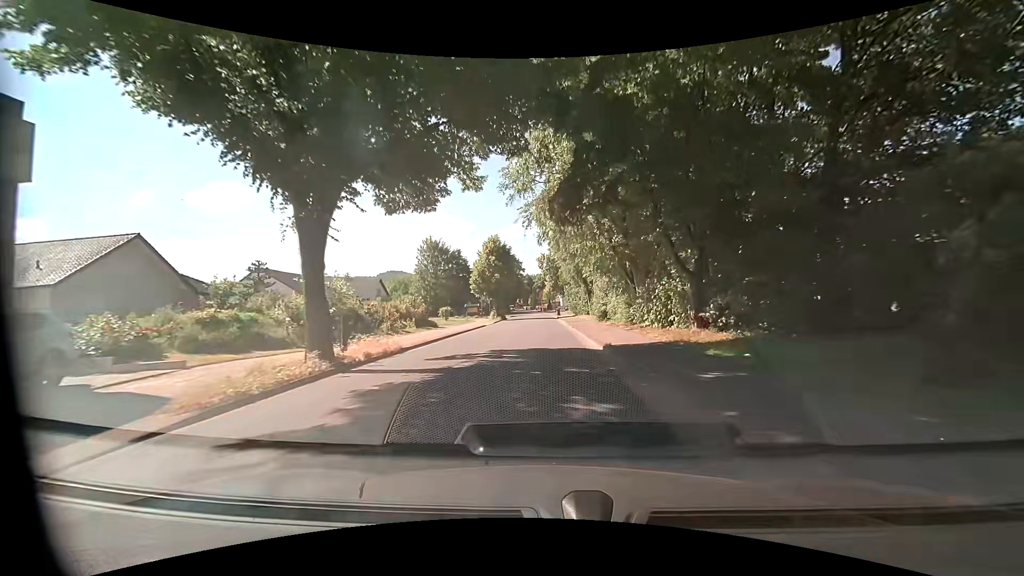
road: unclassified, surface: asphalt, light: Day
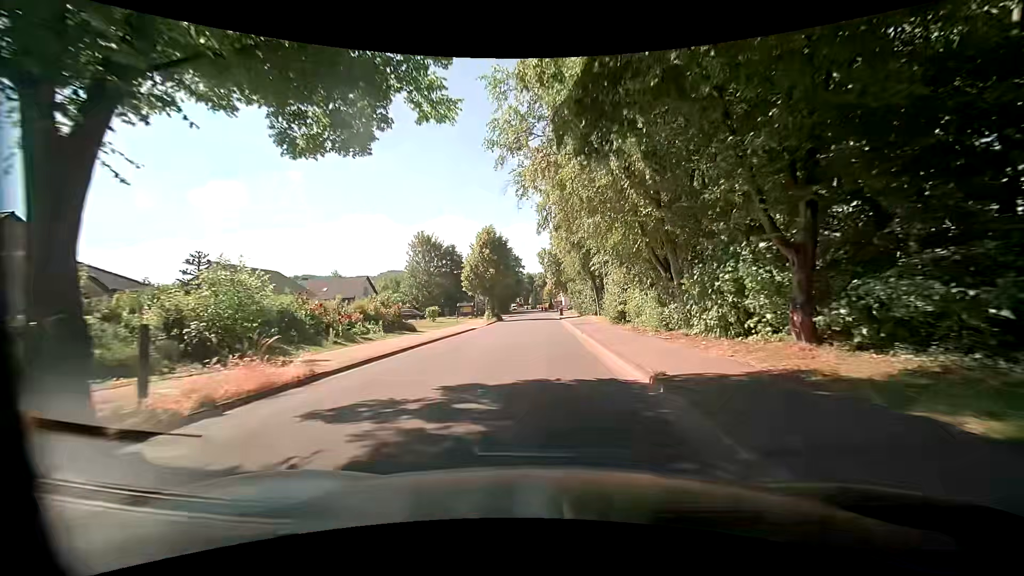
(0.0, +7.0) m; 0°
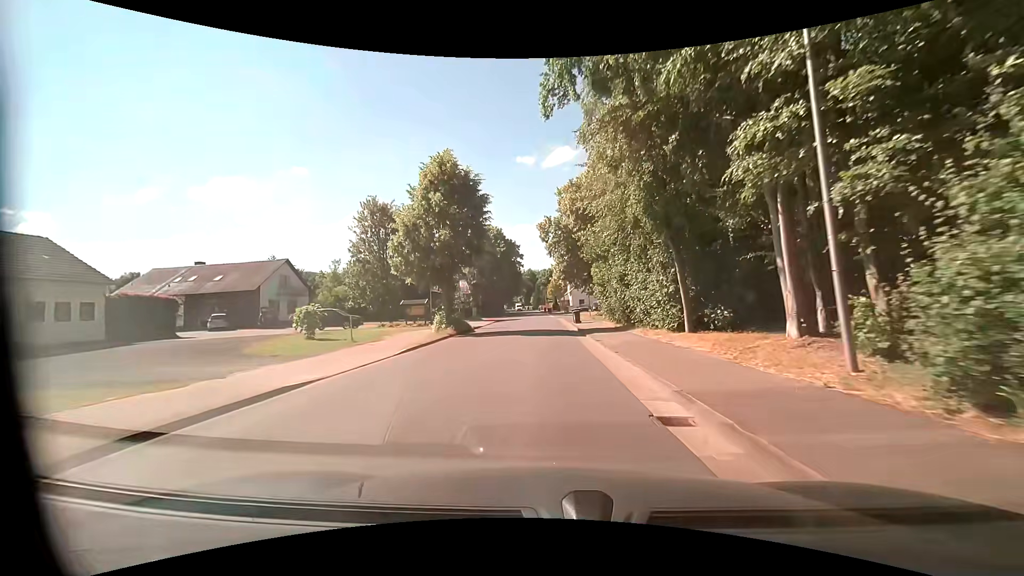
(+0.1, +27.2) m; +1°
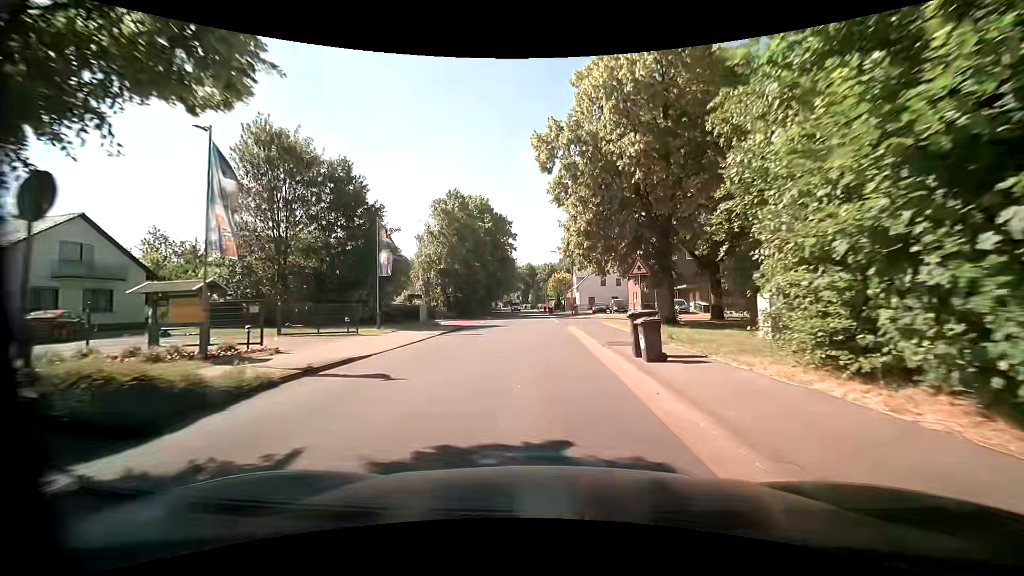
(-0.4, +25.5) m; -1°
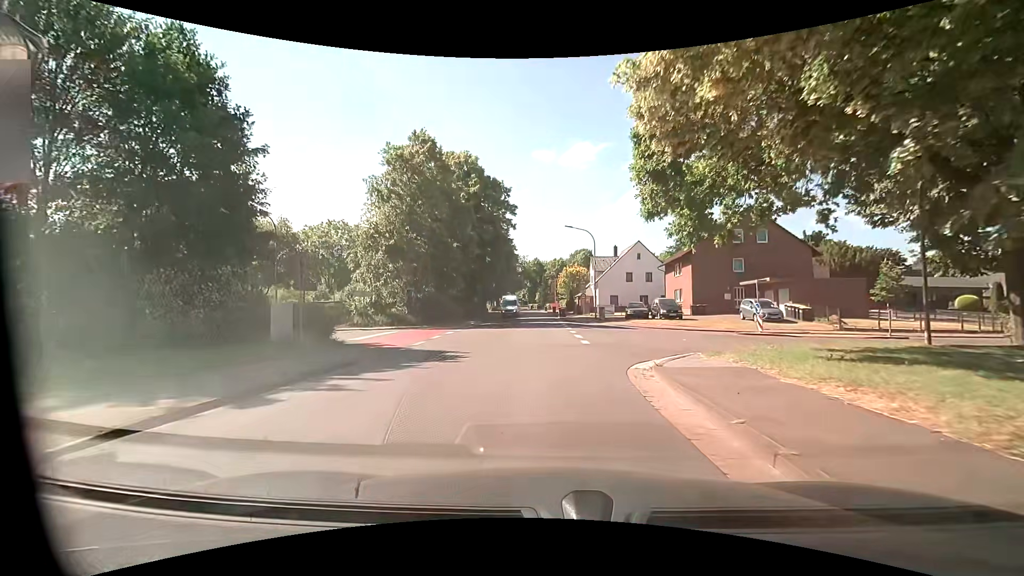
(-0.2, +19.9) m; -1°
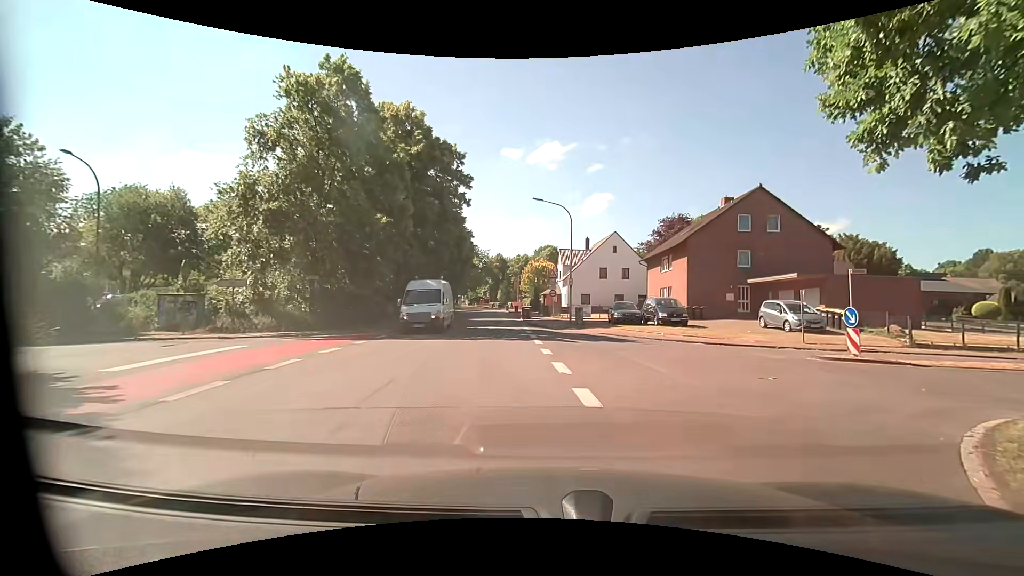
(+0.2, +10.6) m; +3°
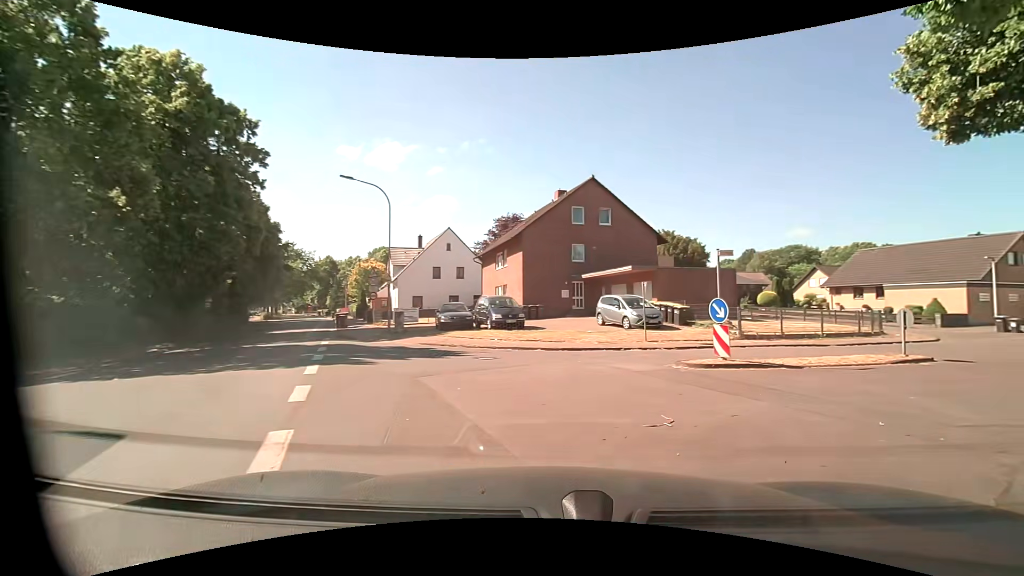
(+0.8, +5.5) m; +21°
